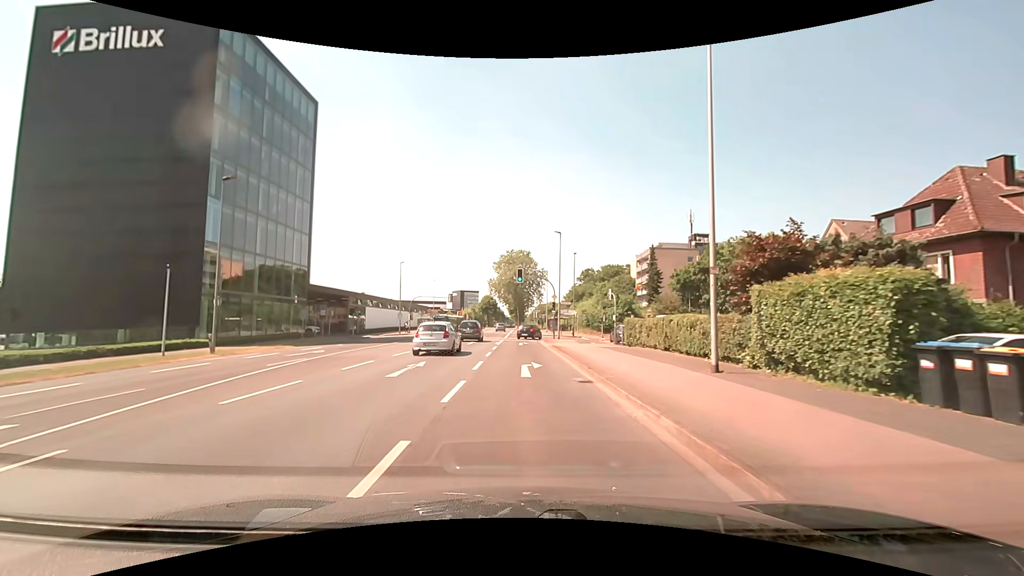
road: secondary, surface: asphalt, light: Day
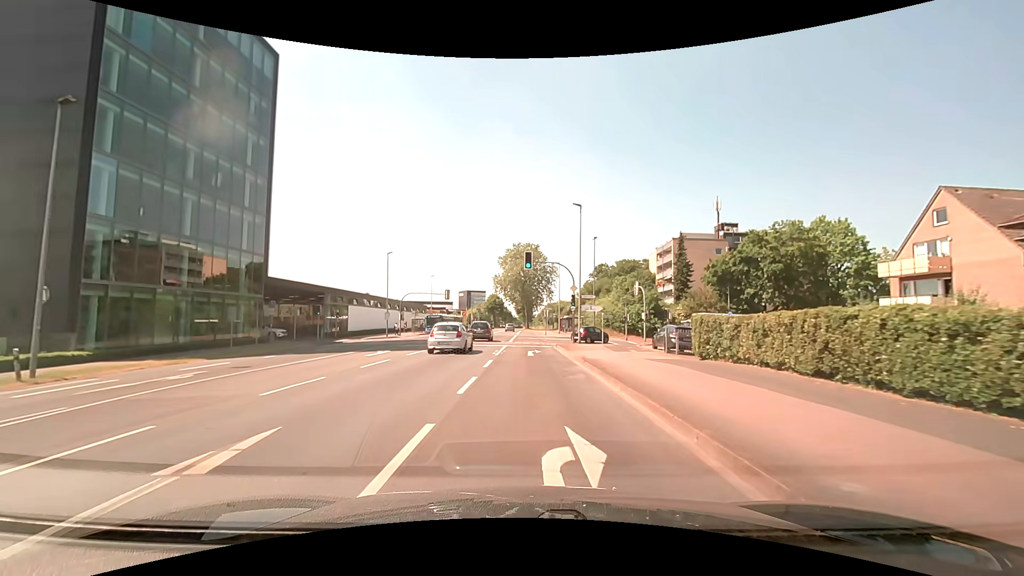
(-0.1, +11.2) m; -1°
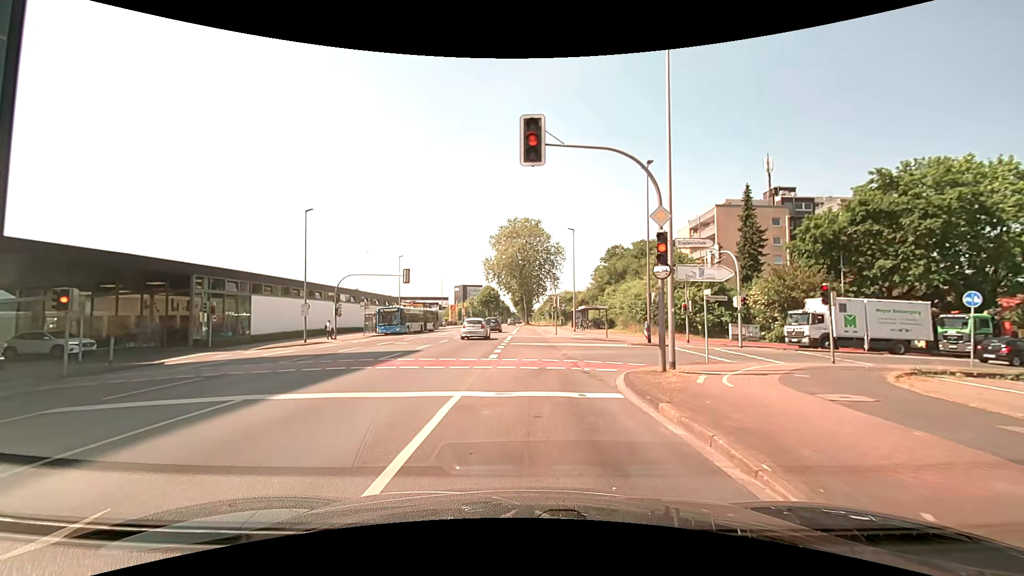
(0.0, +22.6) m; +1°
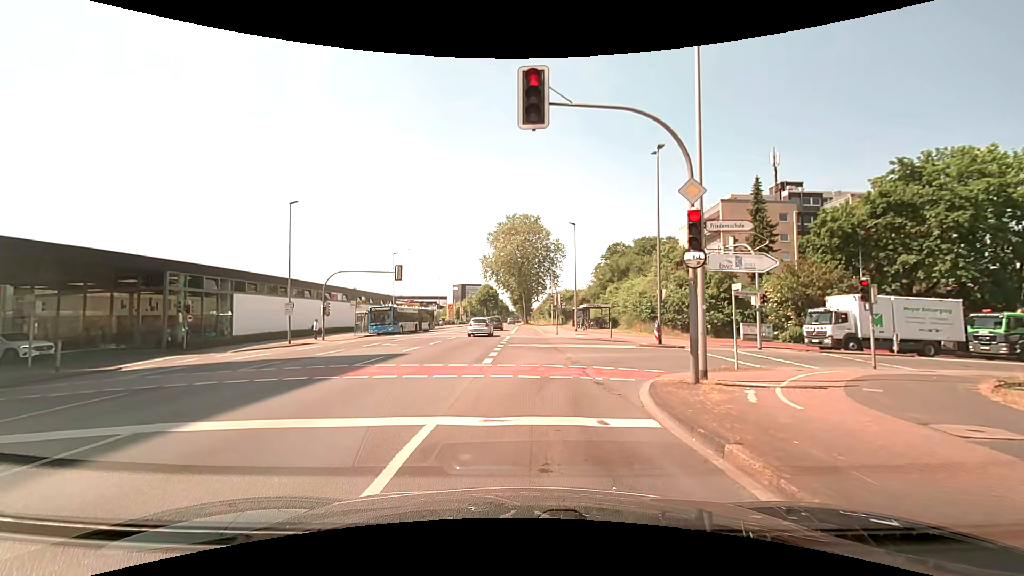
(0.0, +2.3) m; +1°
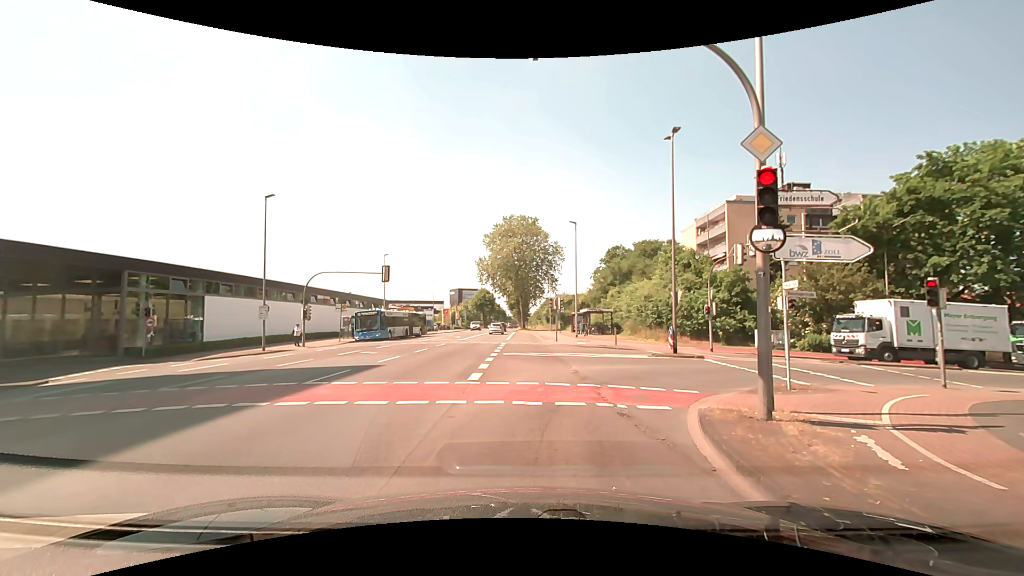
(-0.1, +2.9) m; -1°
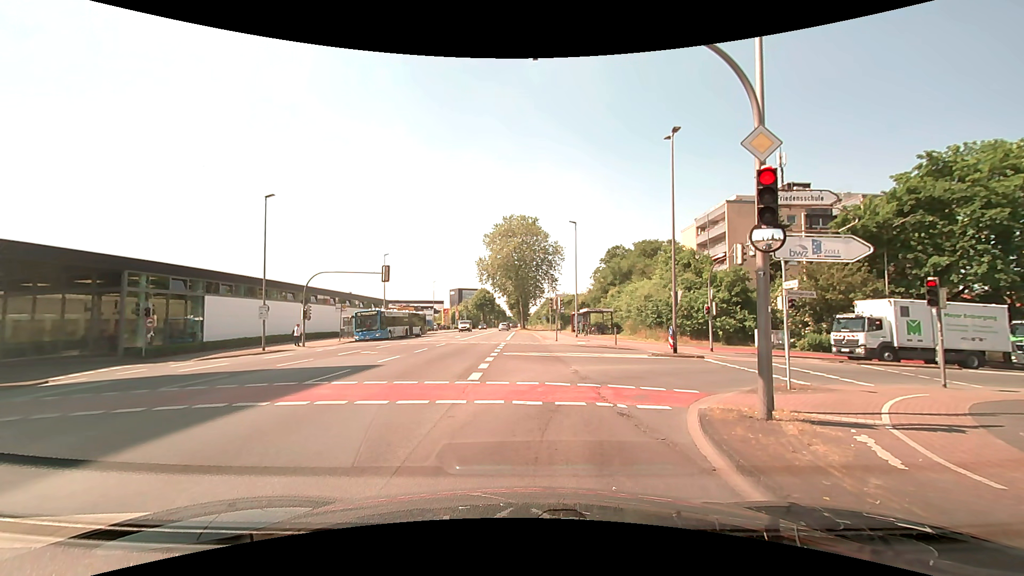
(0.0, +0.1) m; 0°
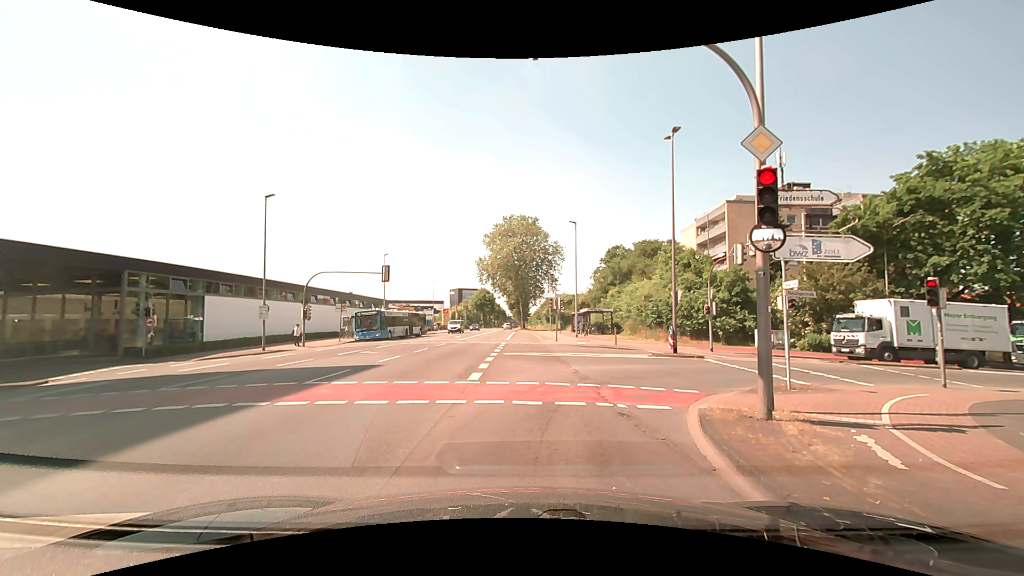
(0.0, 0.0) m; 0°
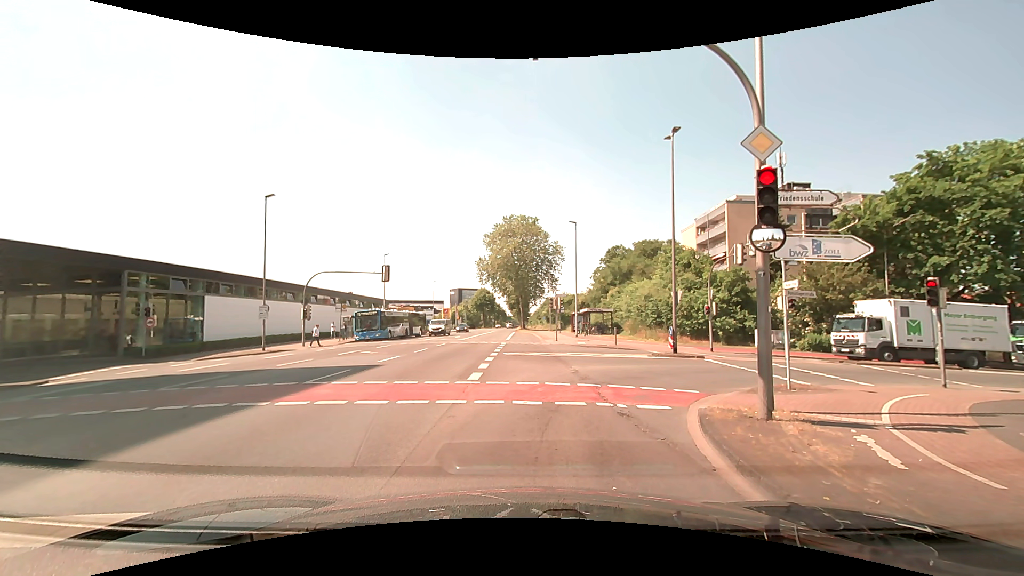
(0.0, 0.0) m; 0°
(0, +10) (+4, +19) (+13, +23) (+22, +25) (+32, +27) (+42, +29) (+52, +31) (+61, +34) (+71, +36) (+81, +39) m
